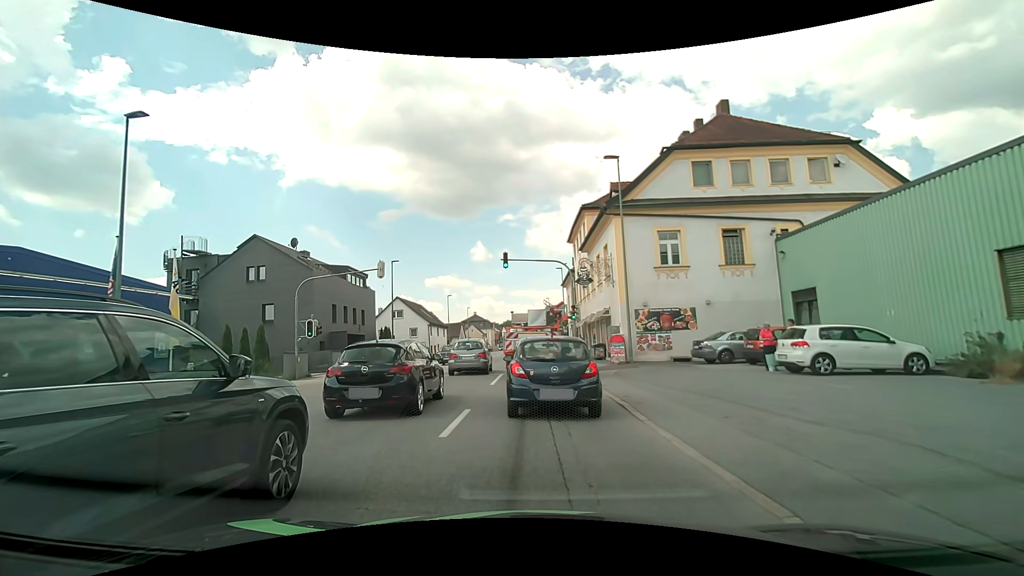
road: tertiary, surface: asphalt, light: Day
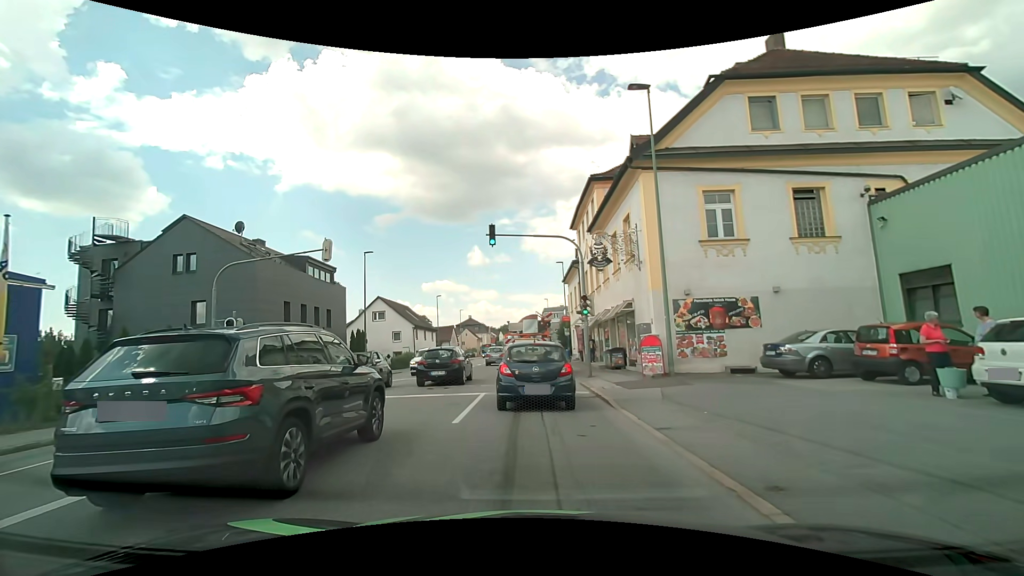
(-0.2, +7.5) m; -2°
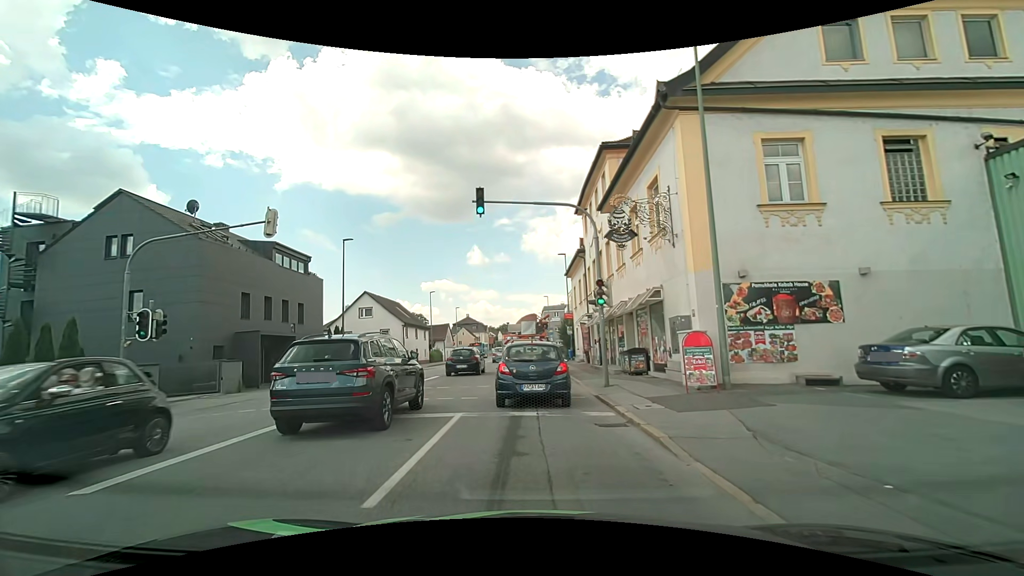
(0.0, +4.8) m; +1°
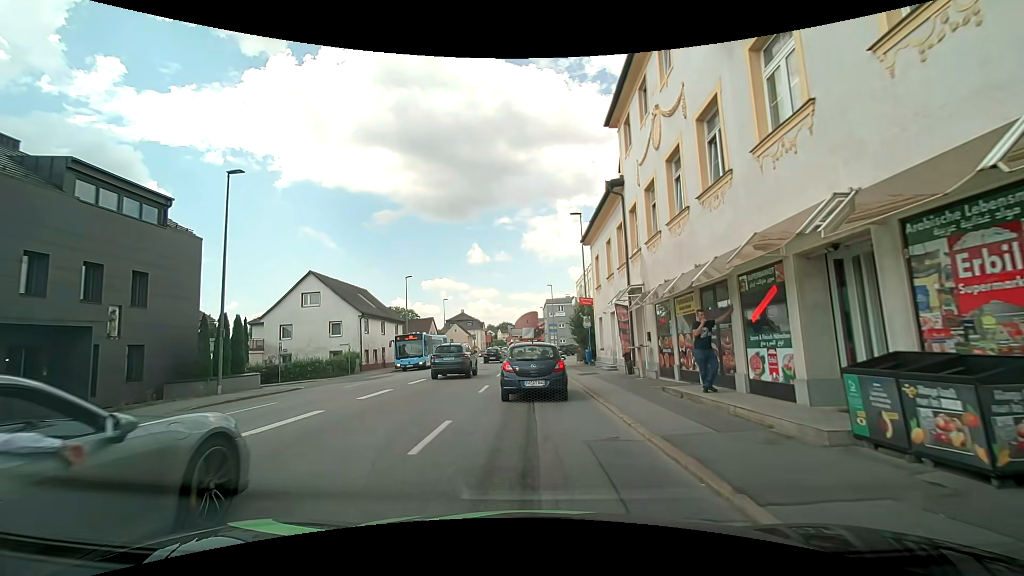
(-0.1, +14.8) m; 0°
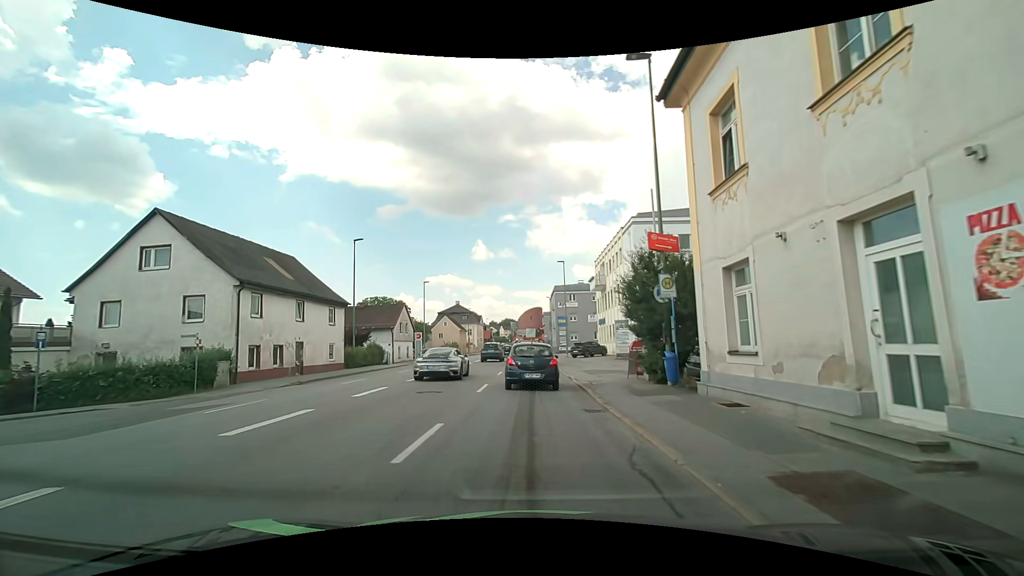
(-0.3, +18.8) m; -1°
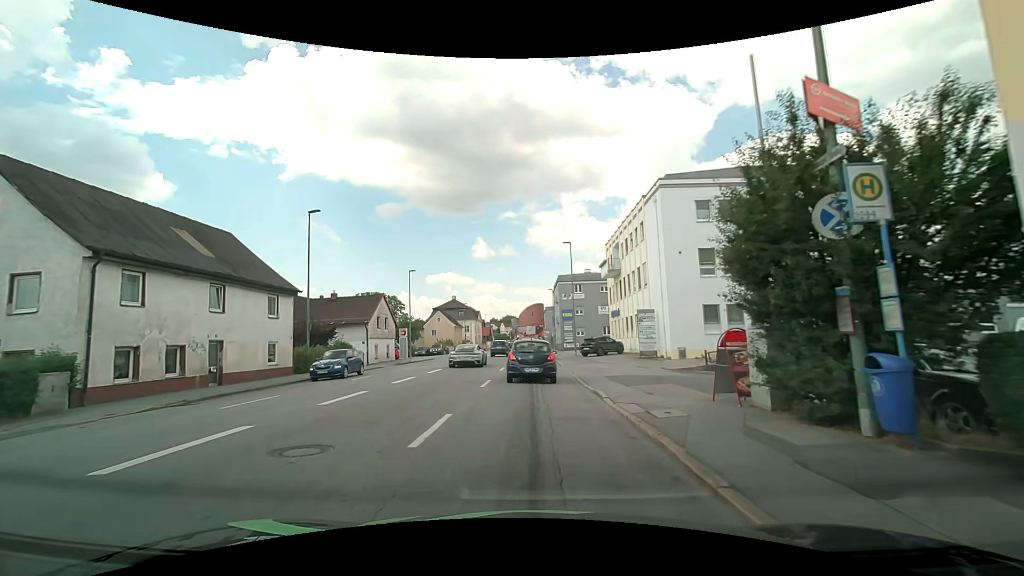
(0.0, +8.4) m; -1°
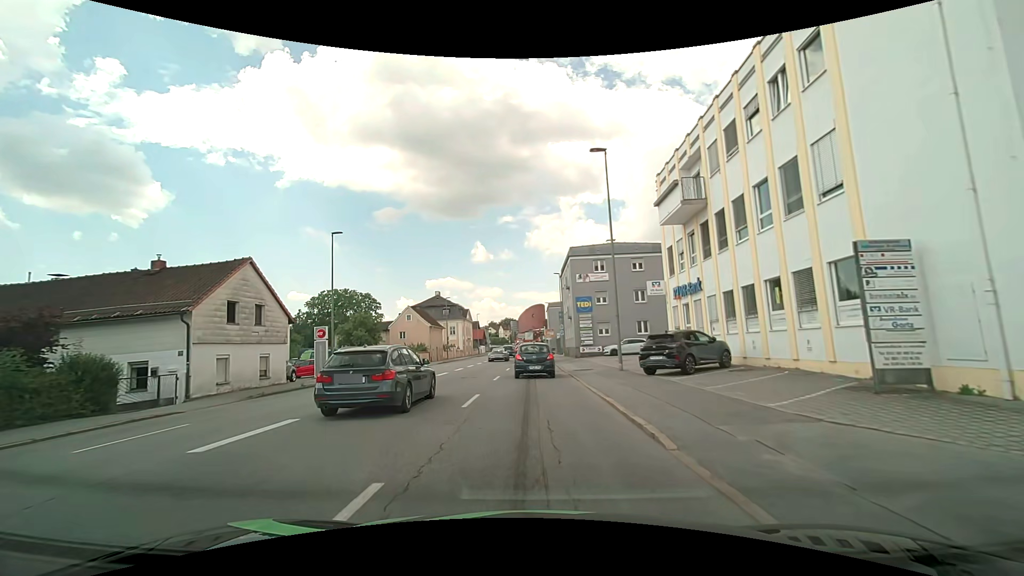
(+0.3, +22.5) m; +1°
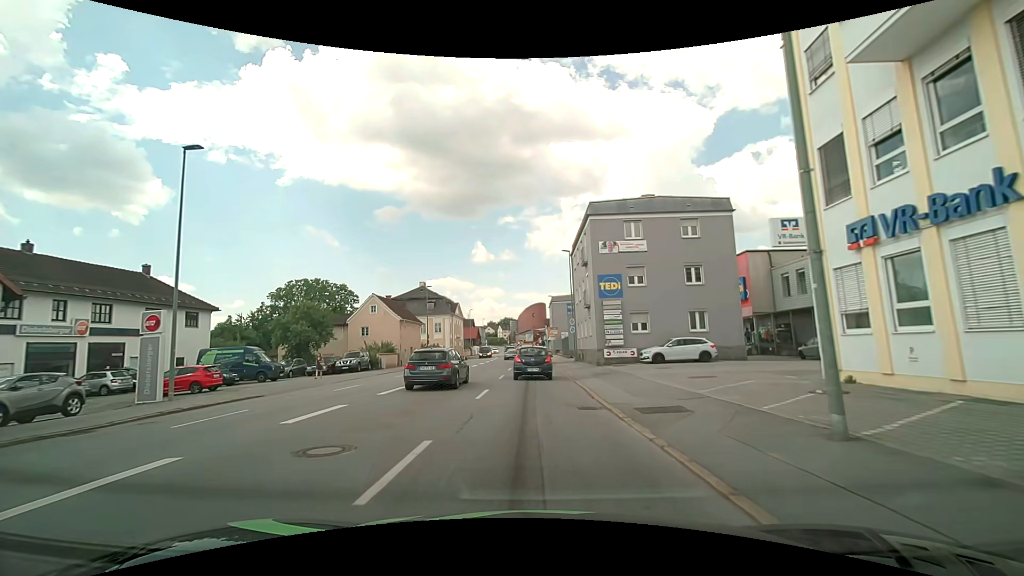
(-0.1, +15.8) m; 0°
(0, +10) (0, +20) (0, +30) (0, +40) (0, +50) (0, +60) (0, +70) (0, +80) (0, +90) (0, +100) m
